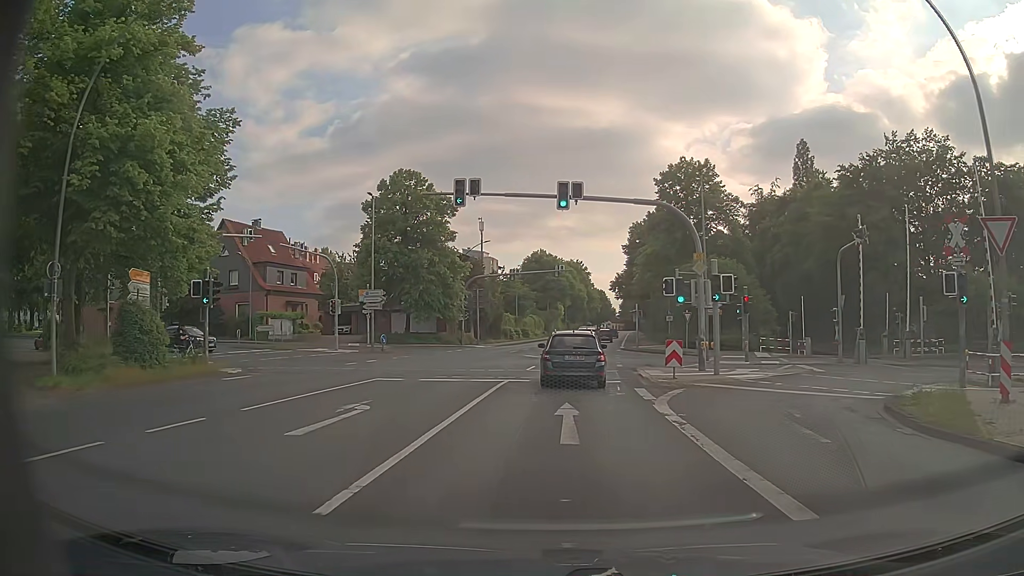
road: tertiary_link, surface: asphalt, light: Day
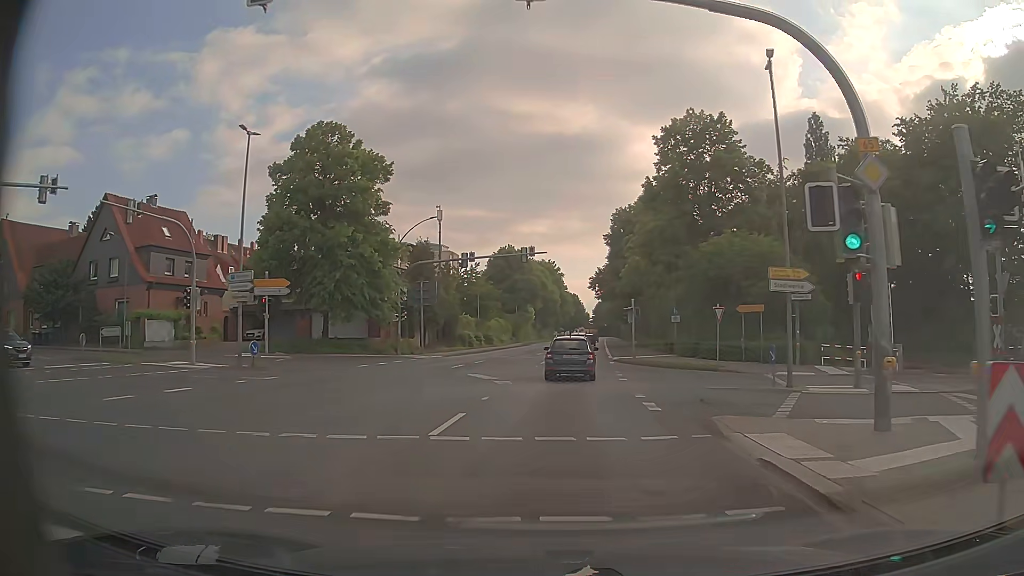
(+0.2, +16.2) m; +3°
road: primary
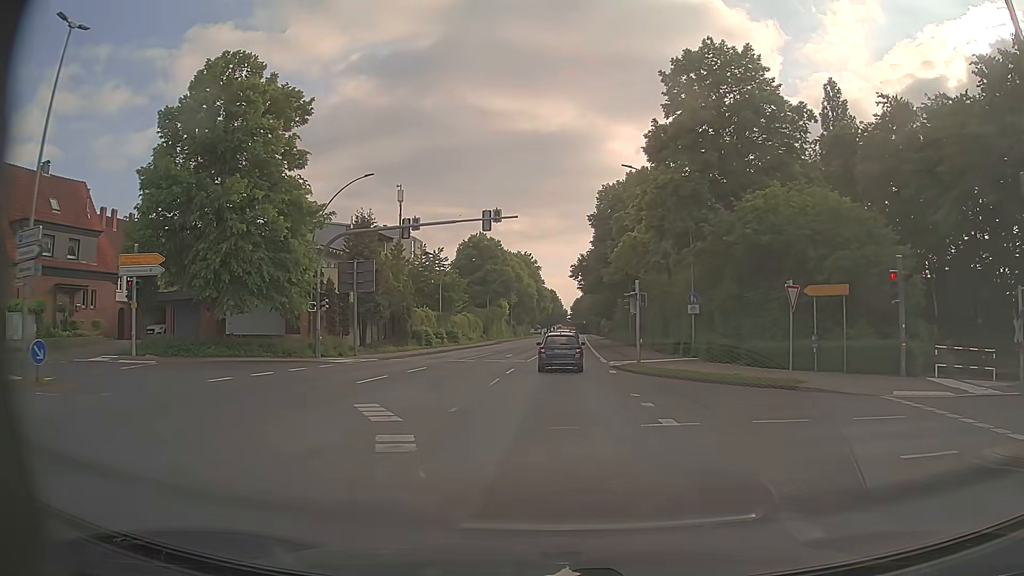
(+0.1, +12.6) m; +1°
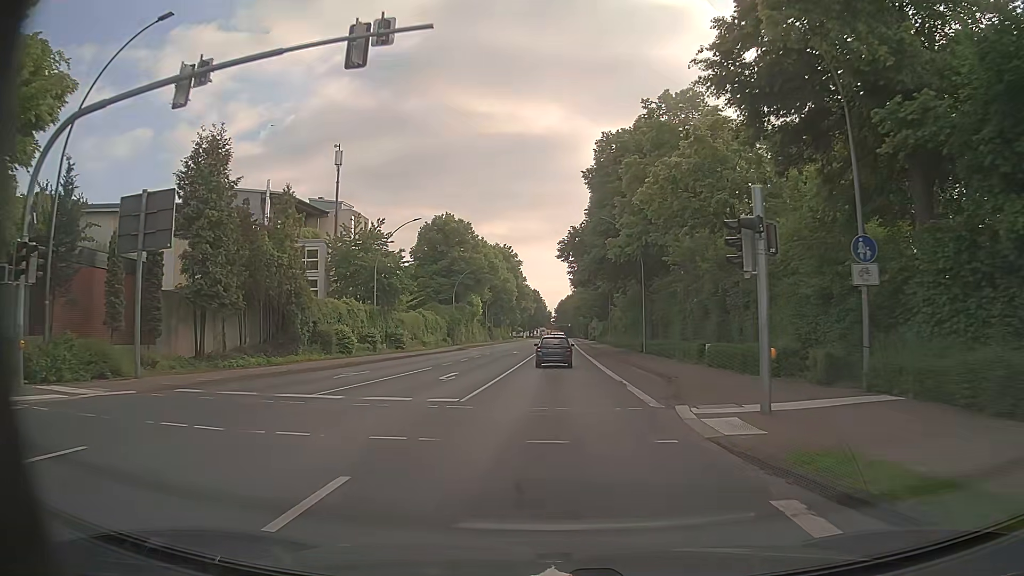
(+0.4, +21.0) m; +2°
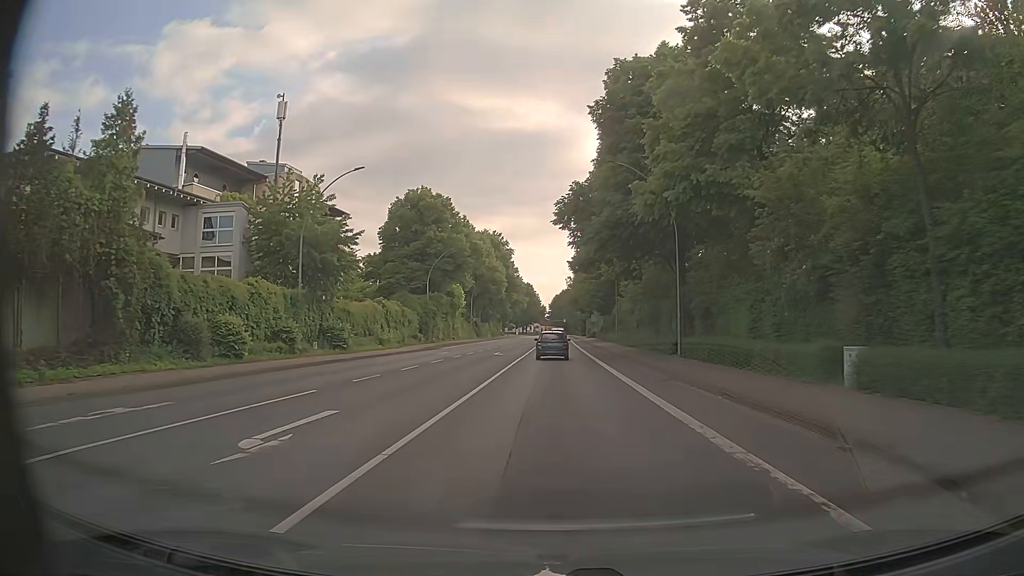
(0.0, +14.7) m; 0°
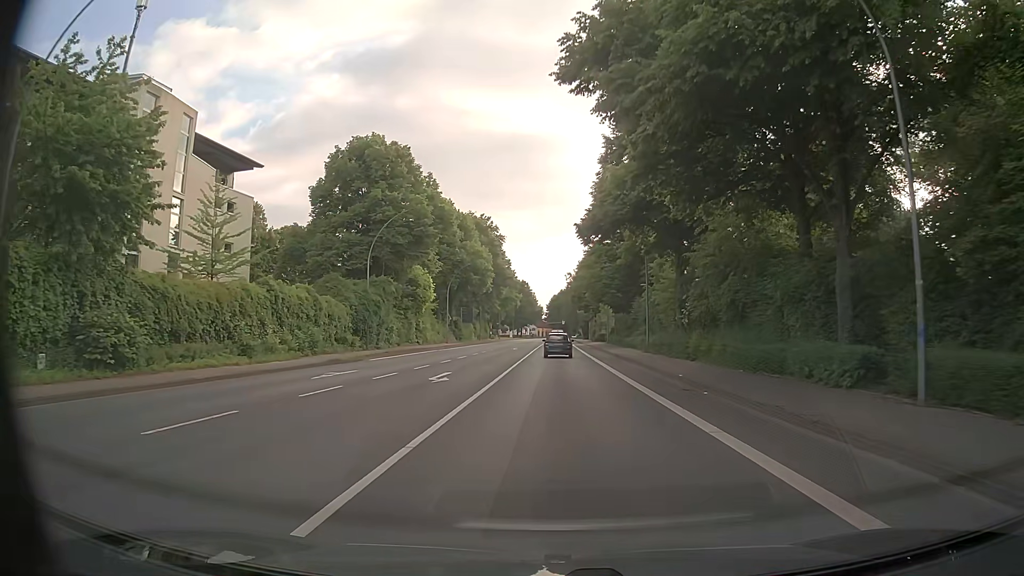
(0.0, +22.7) m; 0°
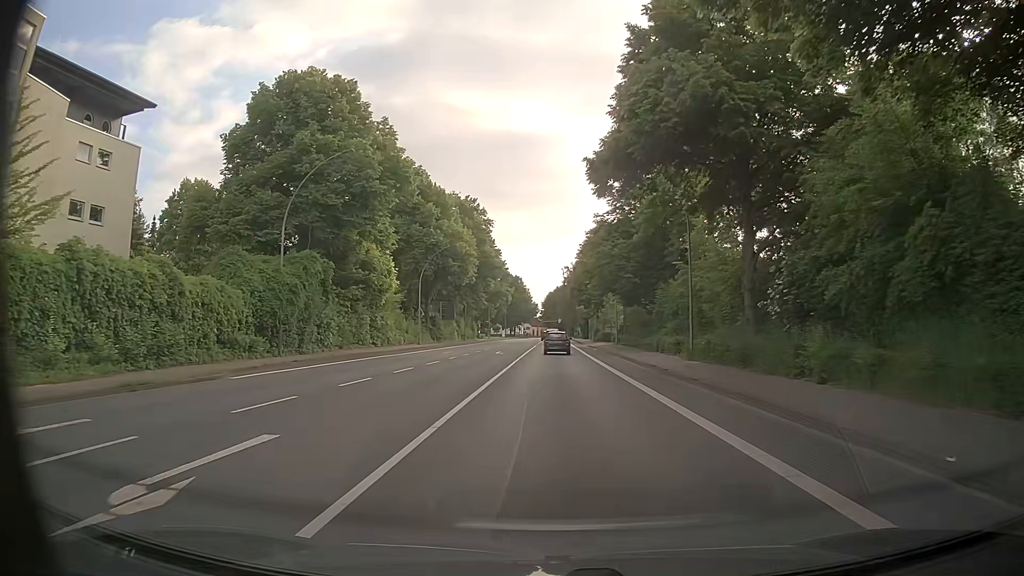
(+0.1, +15.4) m; 0°
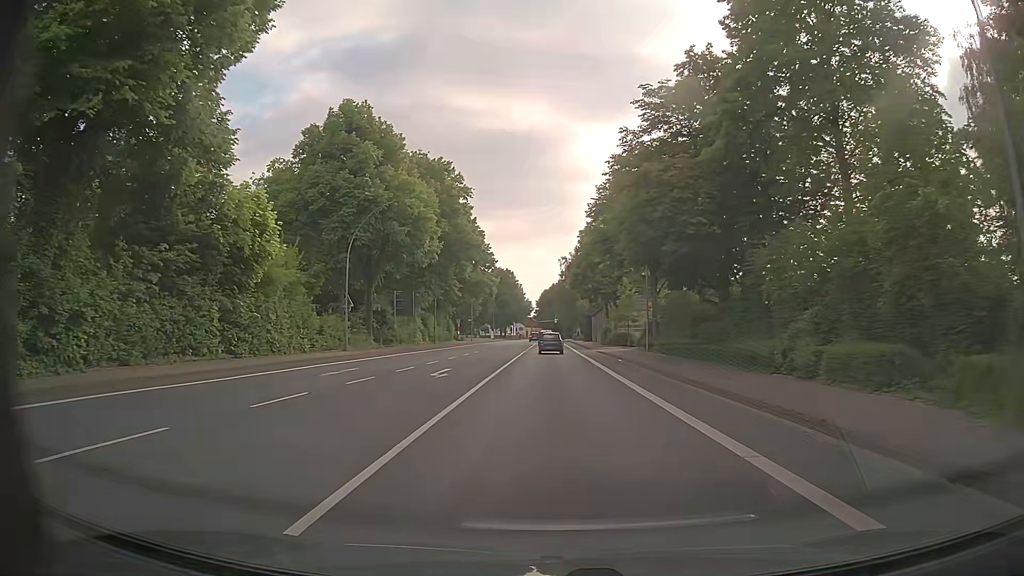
(+0.2, +23.3) m; +1°
(0, +10) (0, +20) (0, +30) (0, +40) (0, +50) (0, +60) (0, +70) (-1, +80) (-1, +90) (-1, +100) m
